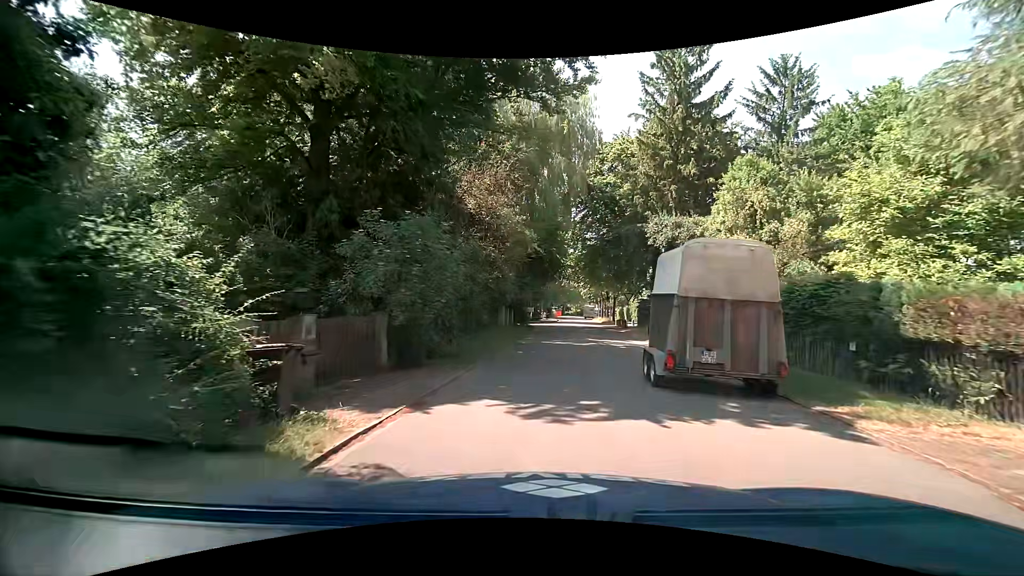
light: Day
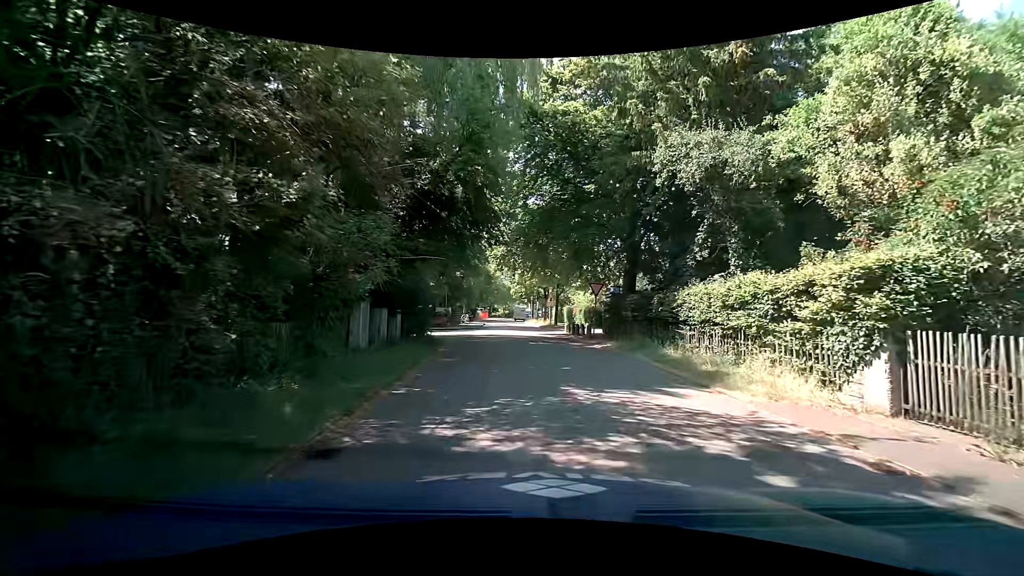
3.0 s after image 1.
(+0.9, +15.9) m; +9°
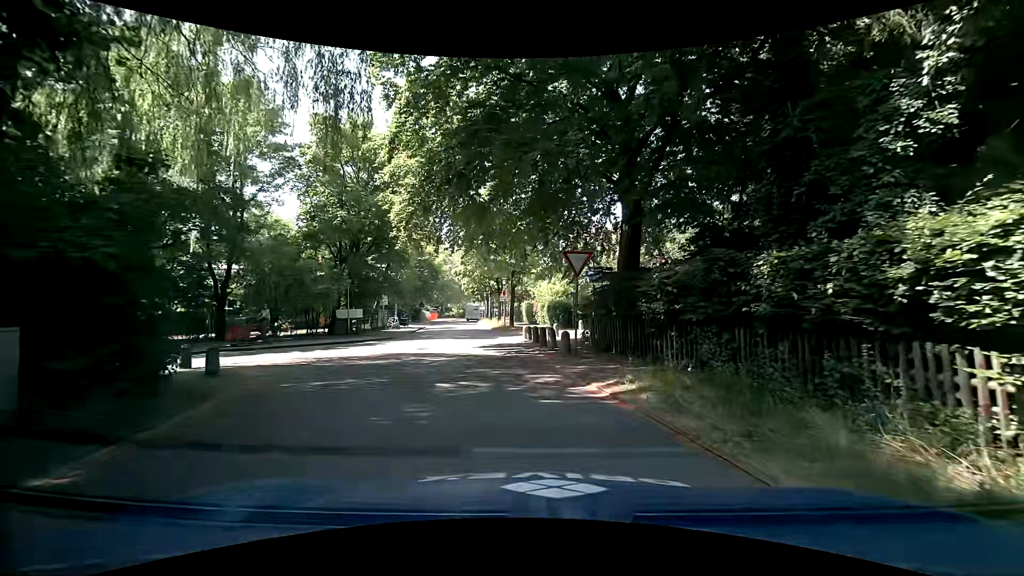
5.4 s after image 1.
(+0.9, +12.1) m; +7°
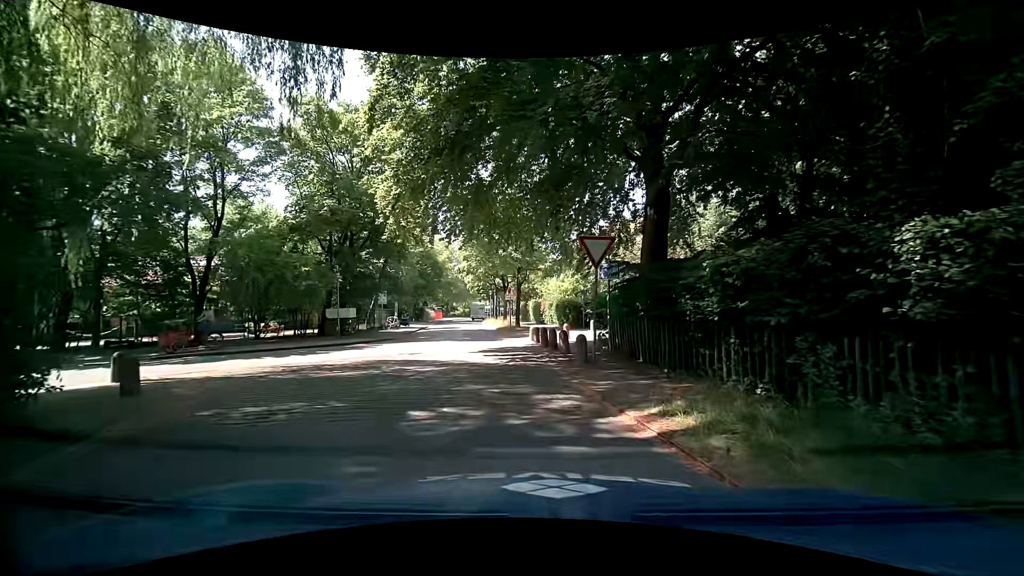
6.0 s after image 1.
(-0.1, +2.4) m; -1°
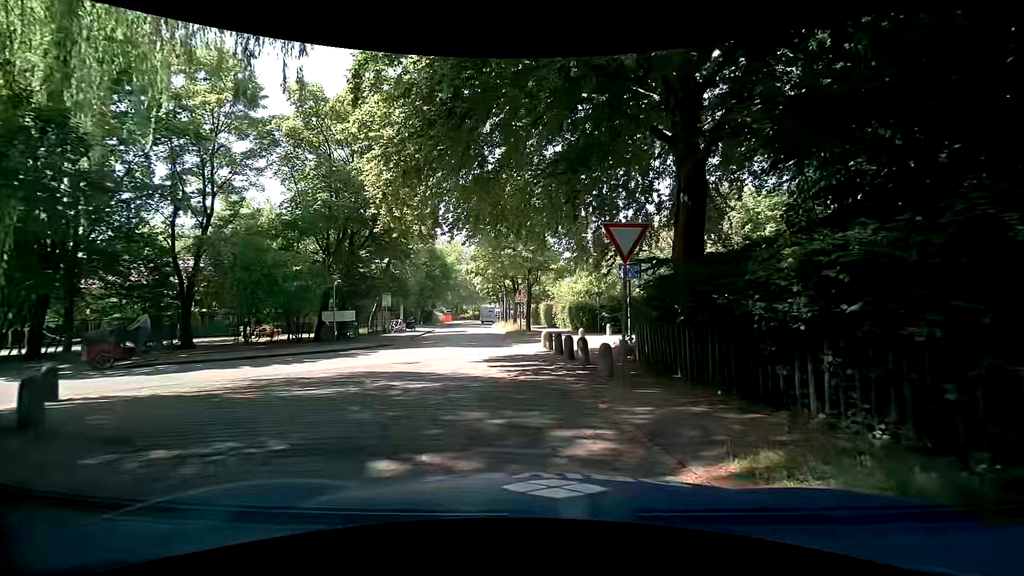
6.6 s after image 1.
(0.0, +1.9) m; -1°
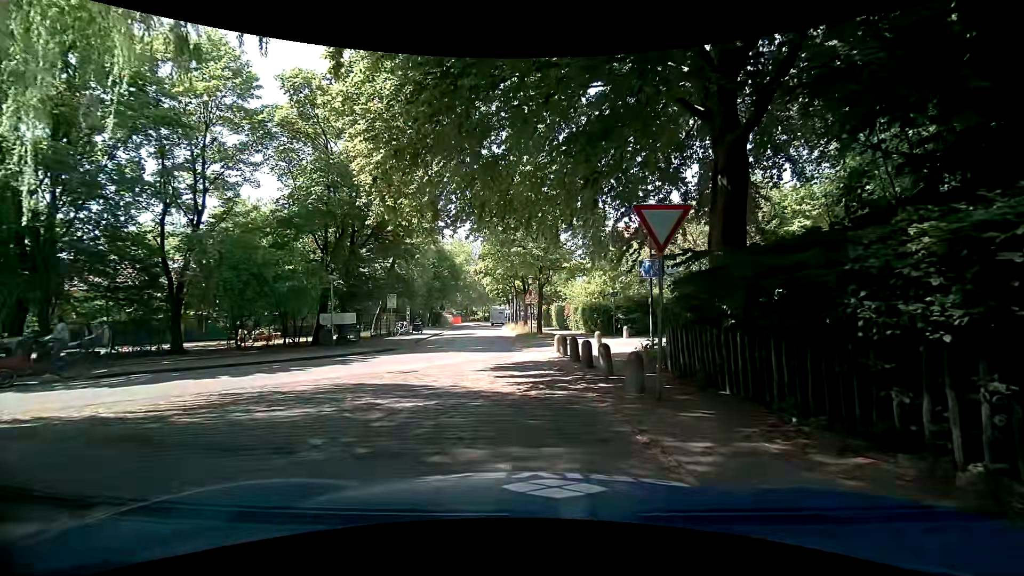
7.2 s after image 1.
(-0.1, +1.6) m; -1°
